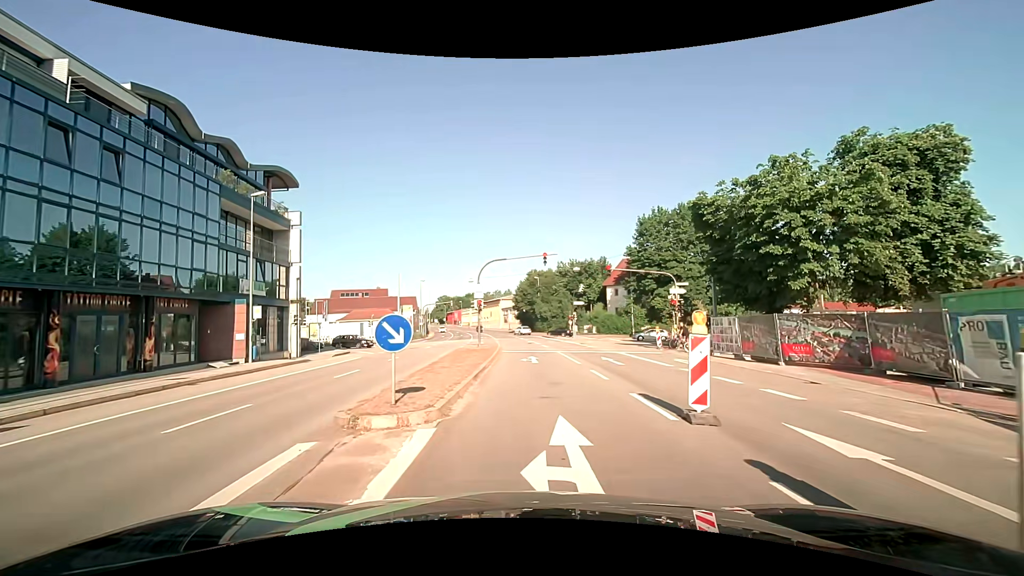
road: primary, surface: asphalt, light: Day
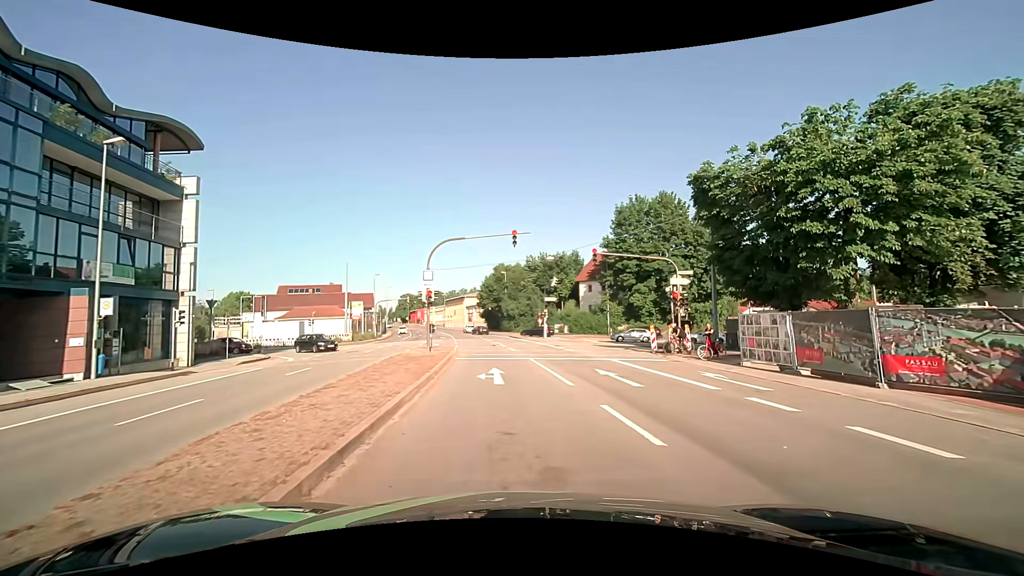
(+0.2, +7.7) m; +3°
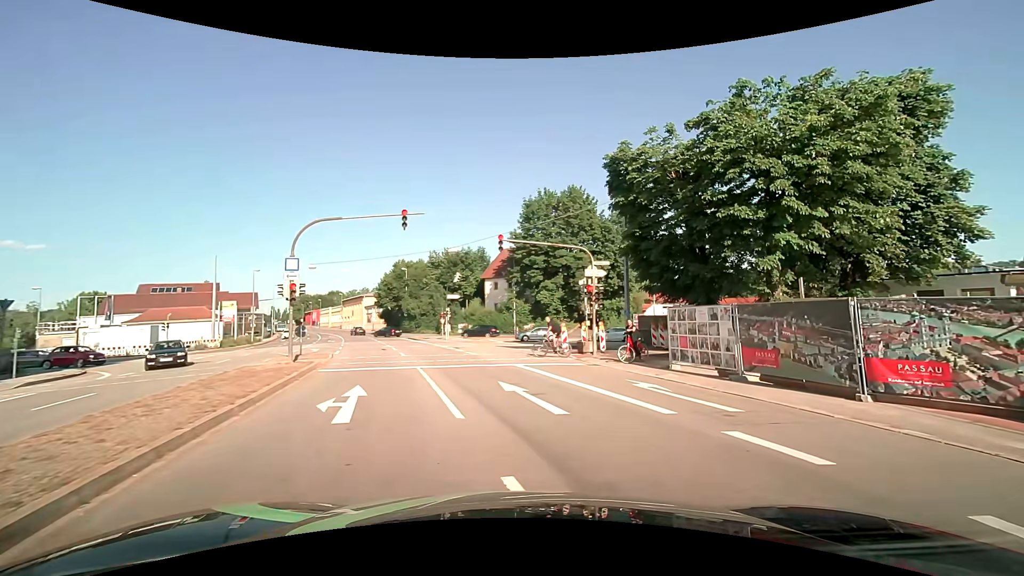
(+0.4, +4.4) m; +11°
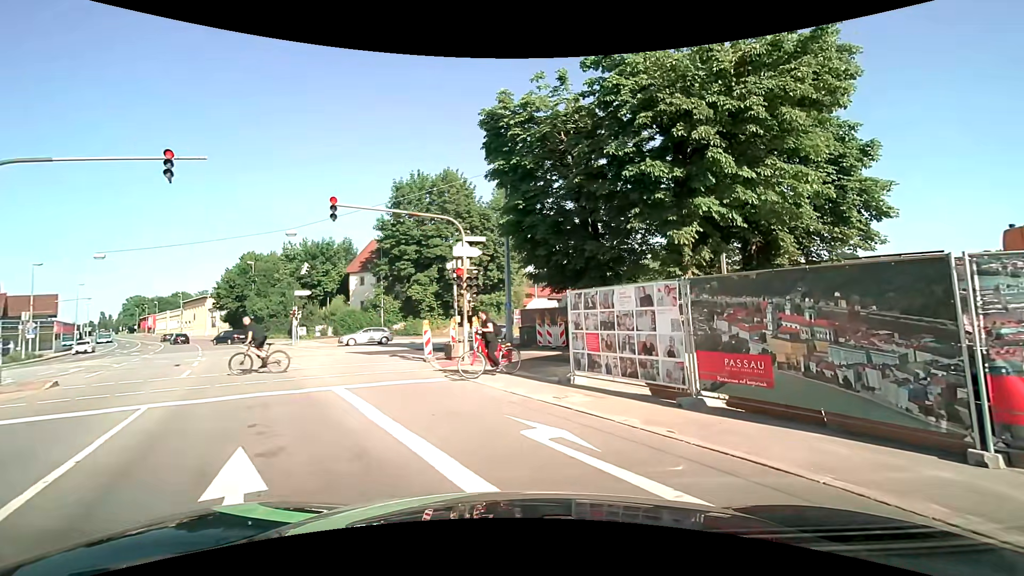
(+0.8, +6.3) m; +14°
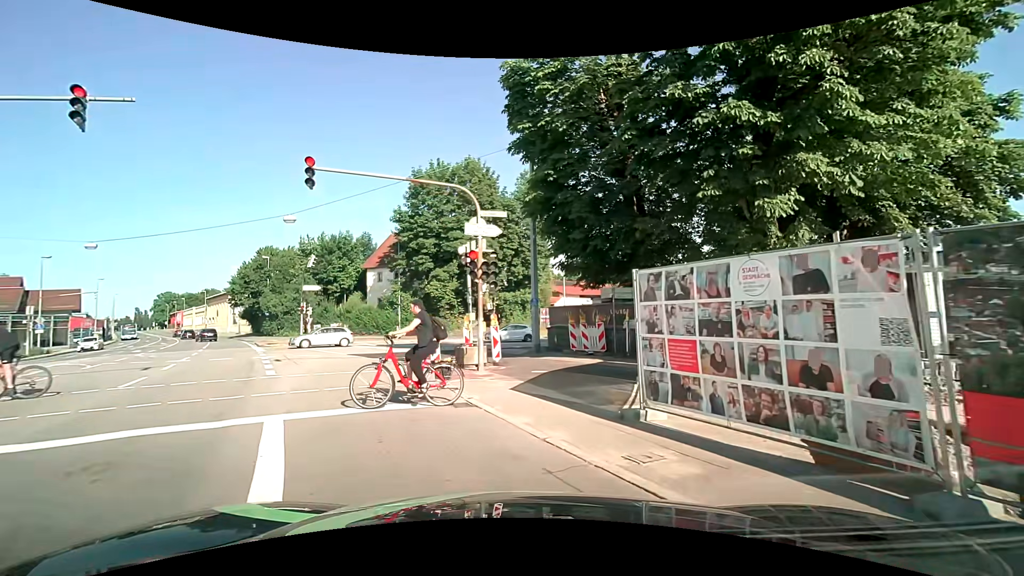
(-0.1, +4.1) m; -3°
